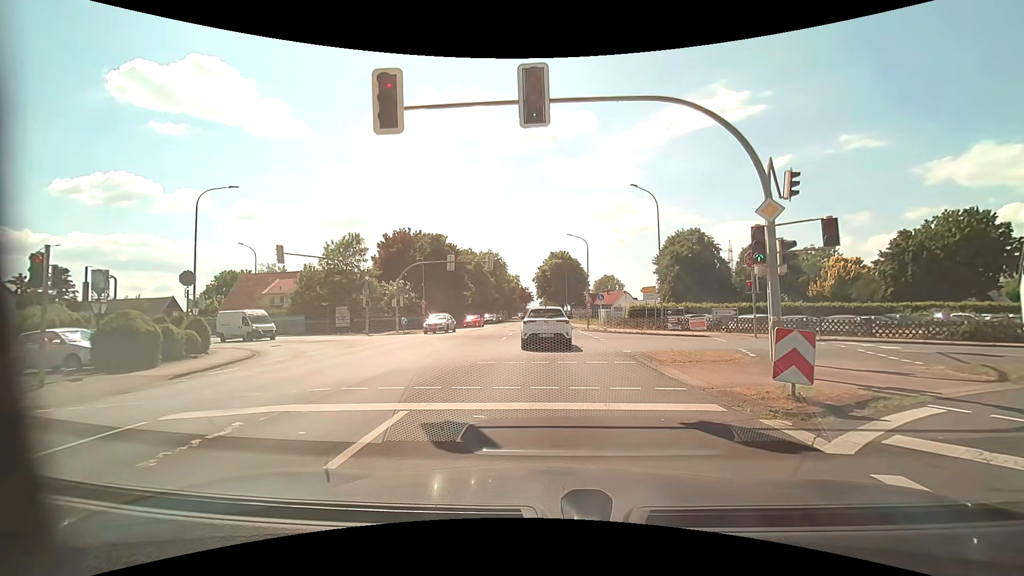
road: tertiary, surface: asphalt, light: Day
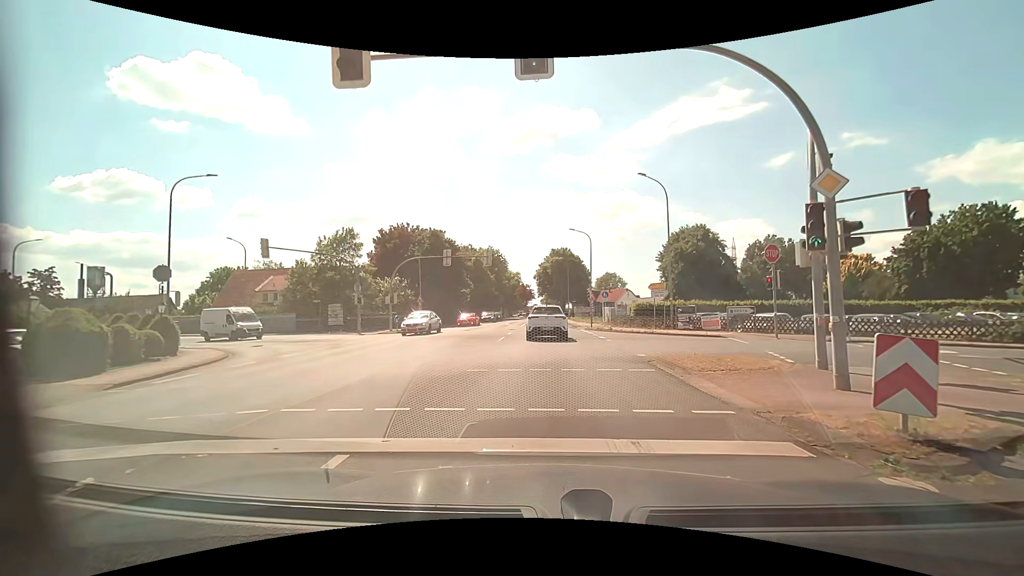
(0.0, +2.2) m; -1°
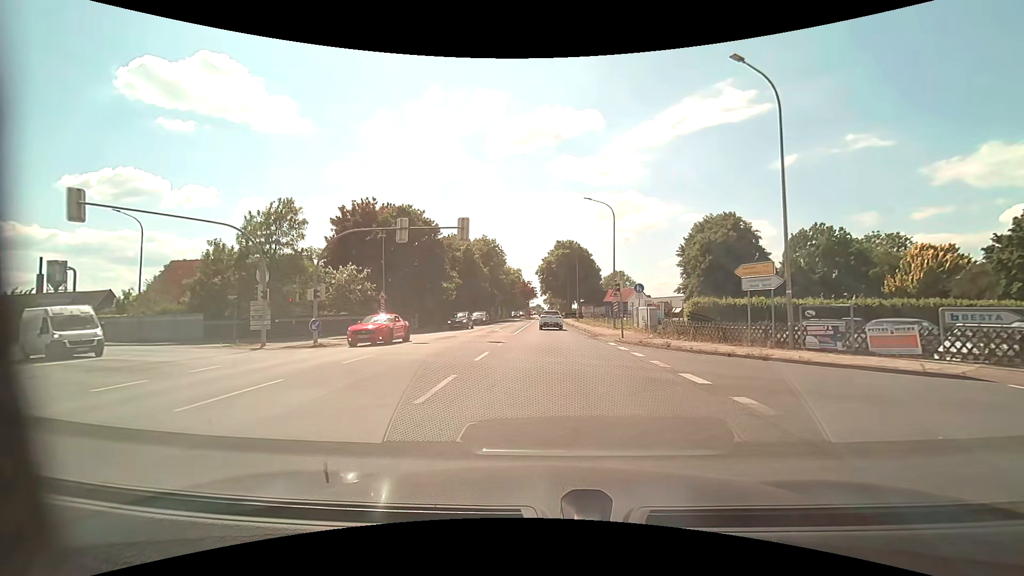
(-0.2, +14.5) m; 0°
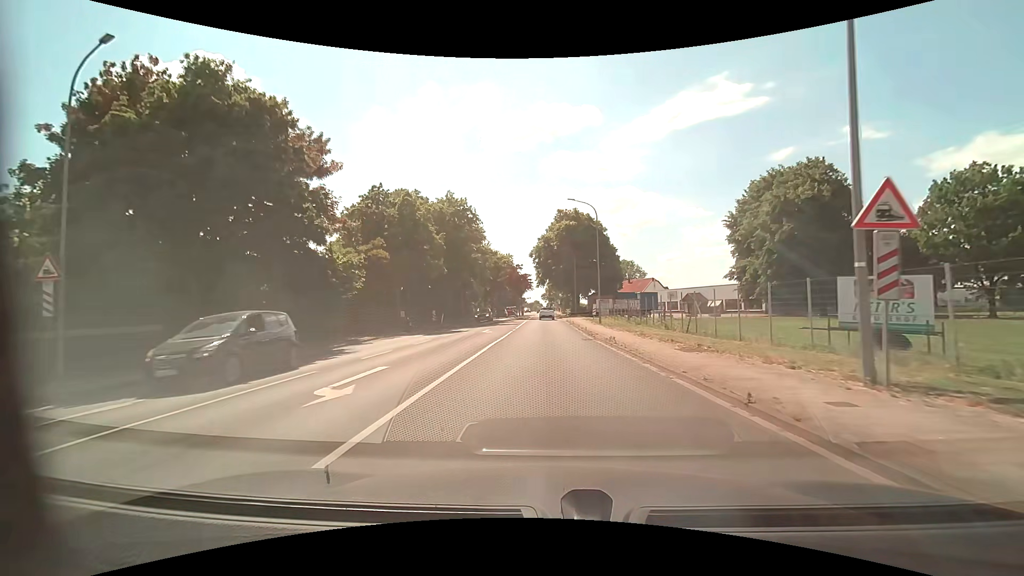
(0.0, +28.8) m; 0°
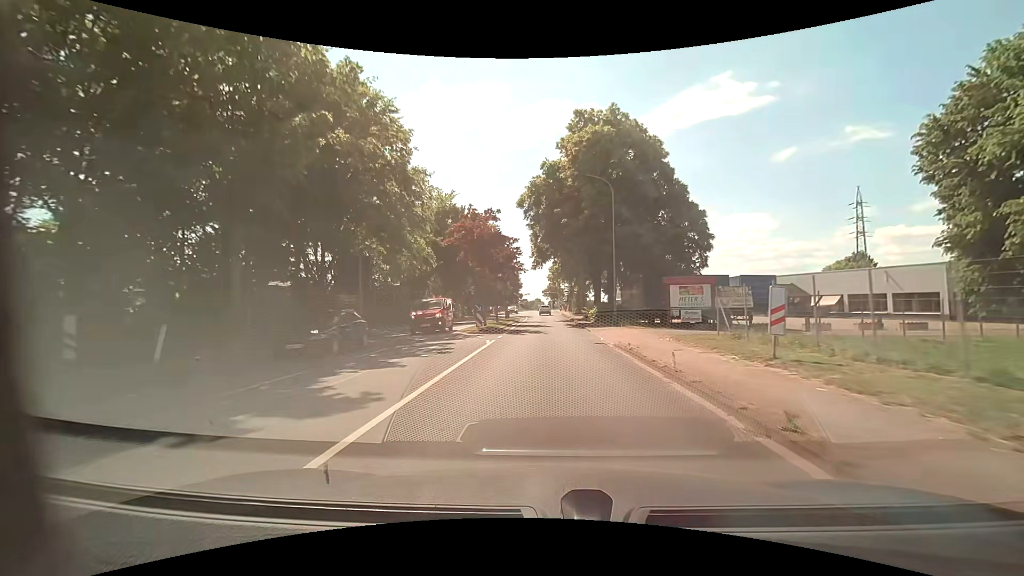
(-0.1, +37.3) m; 0°
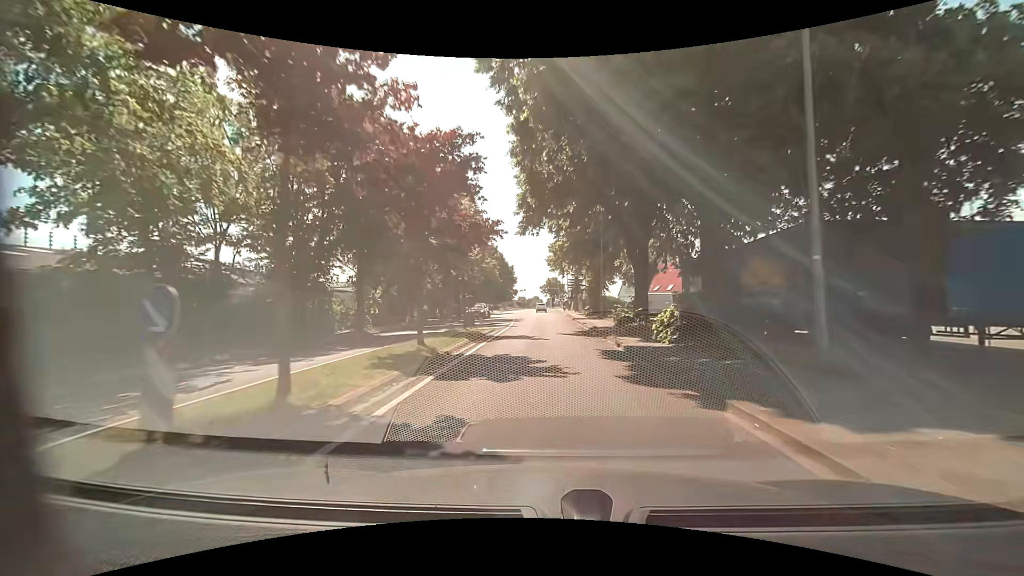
(0.0, +23.0) m; 0°
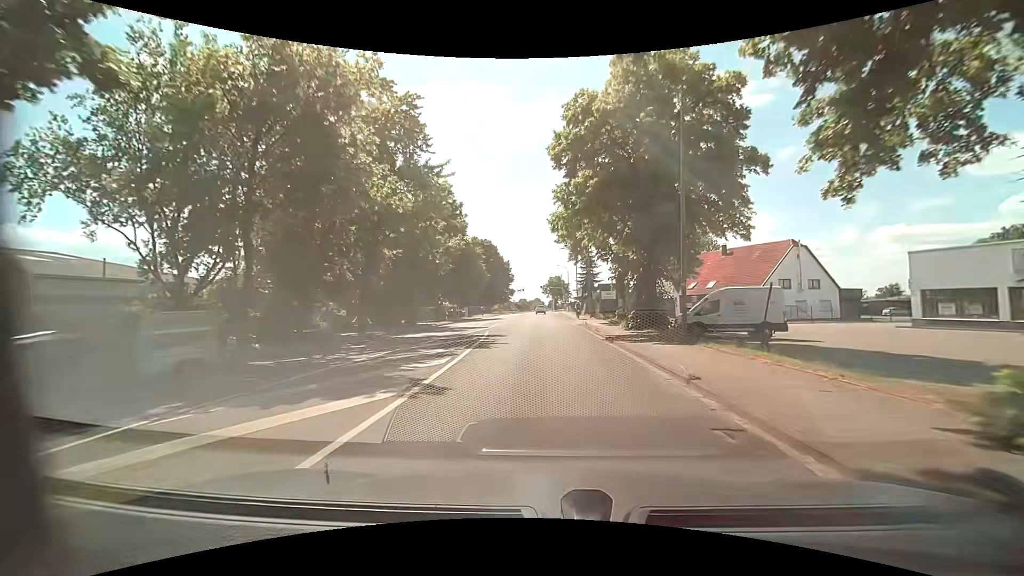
(0.0, +22.2) m; 0°
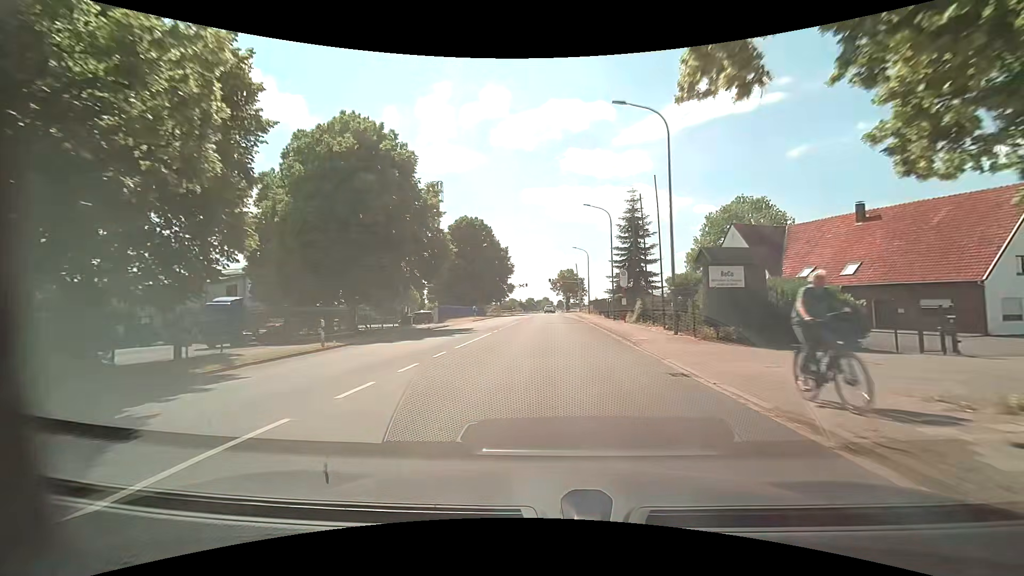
(-0.2, +30.1) m; 0°
(0, +10) (0, +20) (0, +30) (-1, +40) (-1, +50) (-1, +60) (-1, +70) (-1, +80) (0, +90) (0, +100) m
